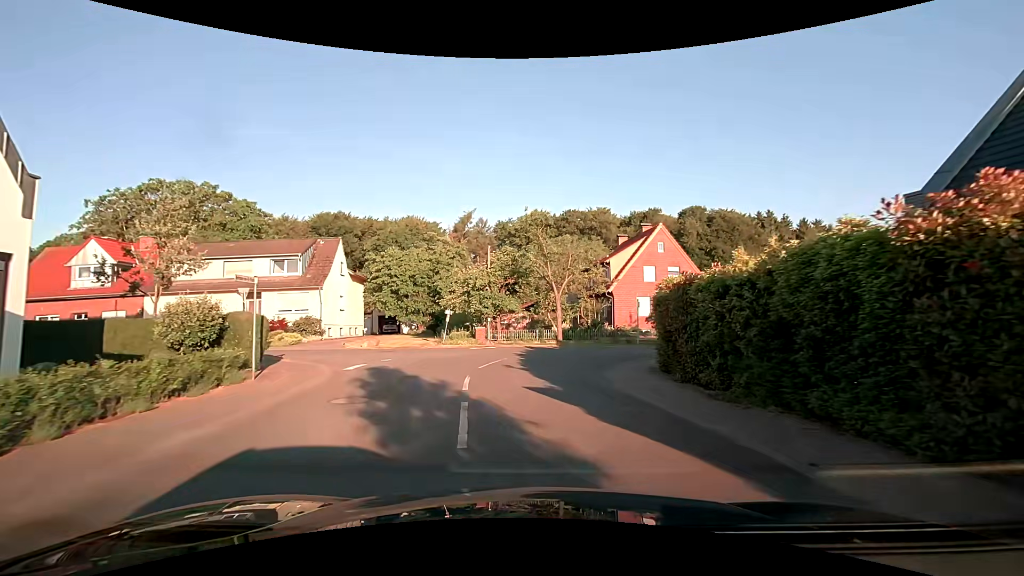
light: Day
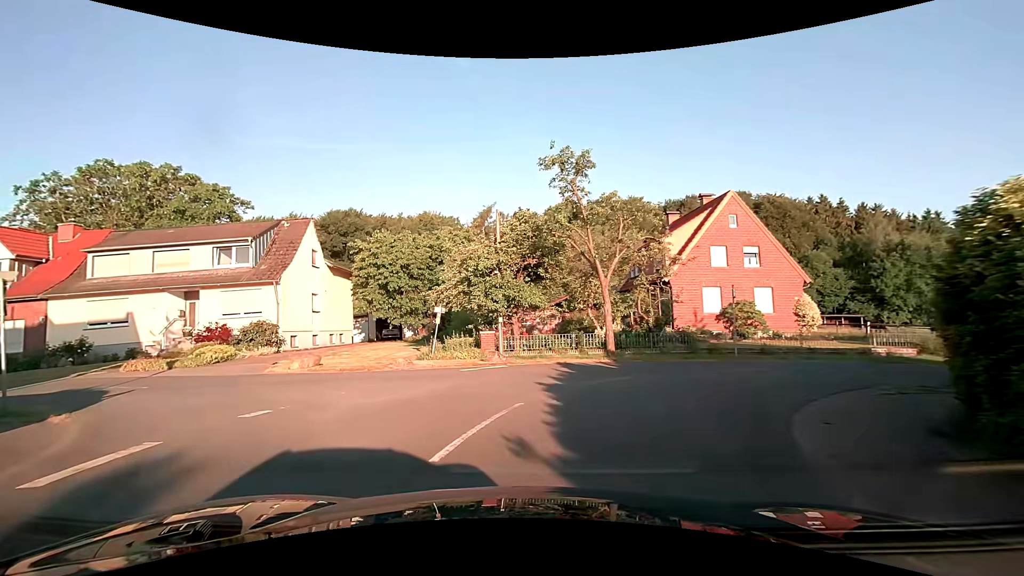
(+0.1, +9.6) m; -3°
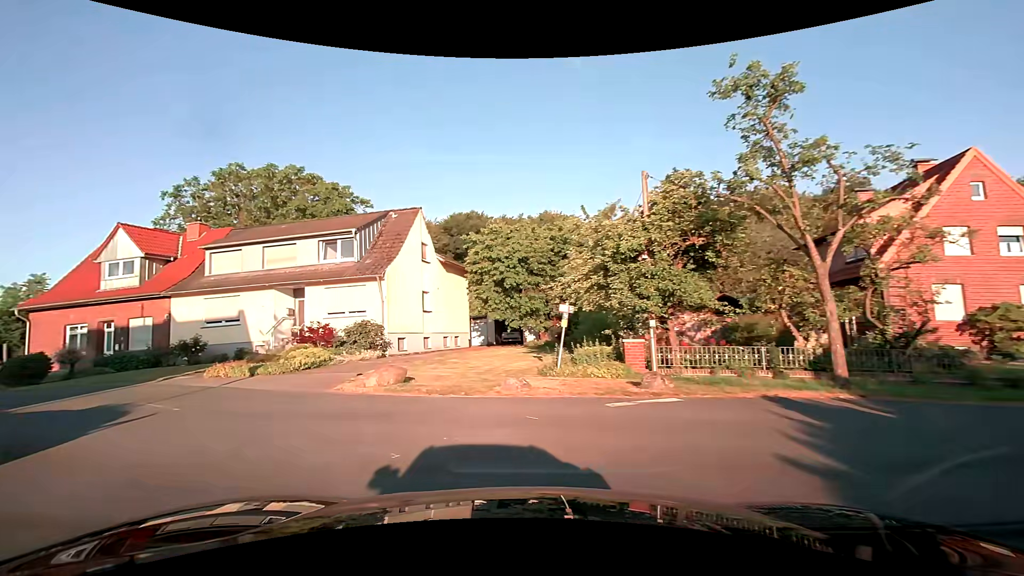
(-0.5, +5.0) m; -14°
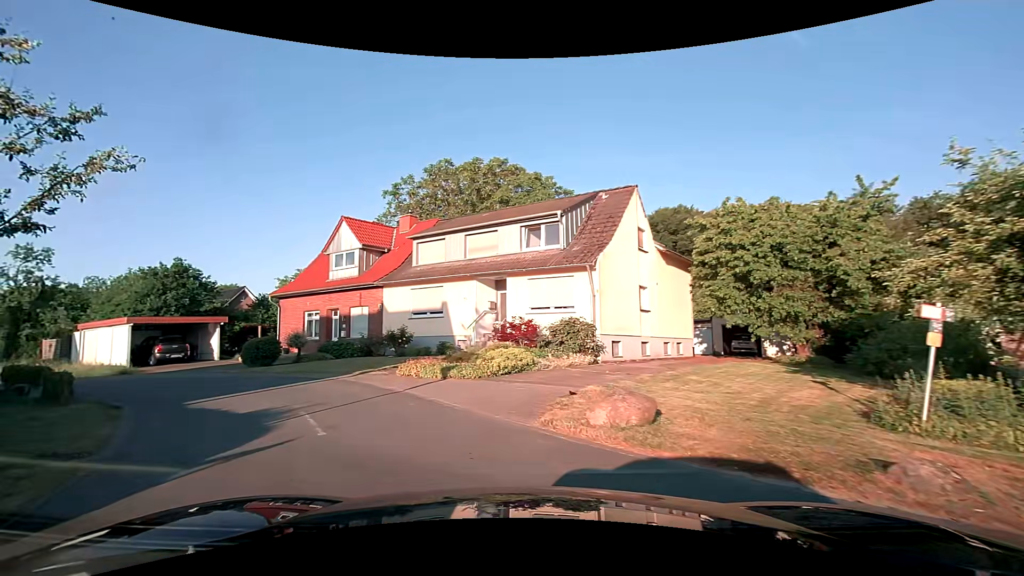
(-0.9, +4.5) m; -22°
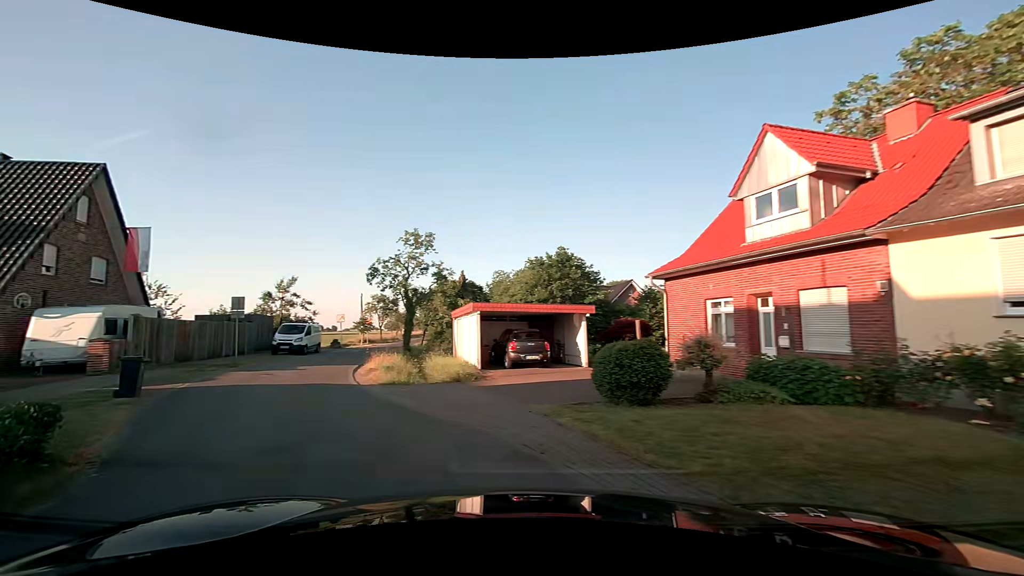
(-4.5, +12.7) m; -43°
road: residential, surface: asphalt
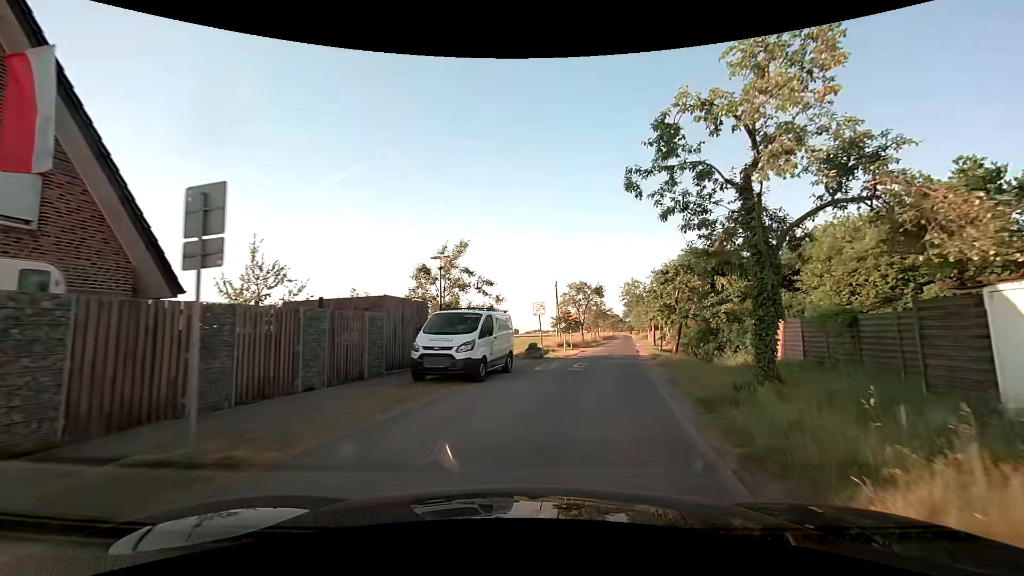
(-7.4, +19.4) m; -20°
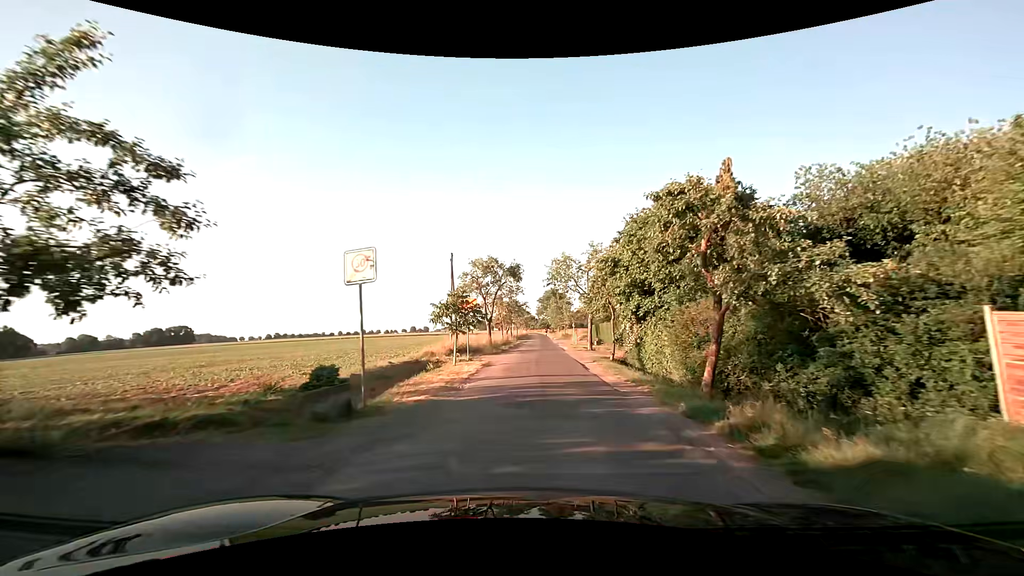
(+2.1, +17.5) m; +10°
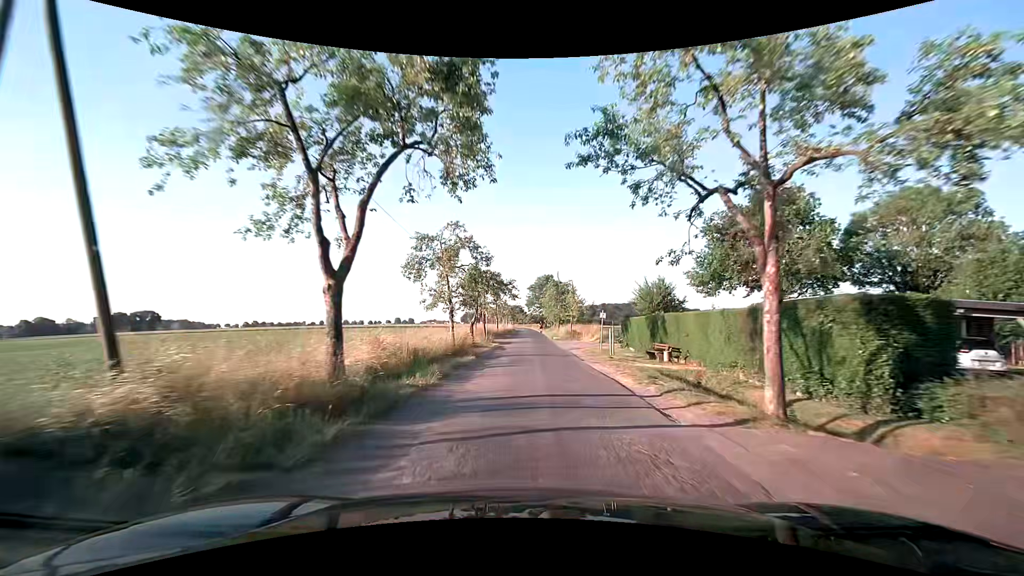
(+0.4, +28.7) m; +2°
